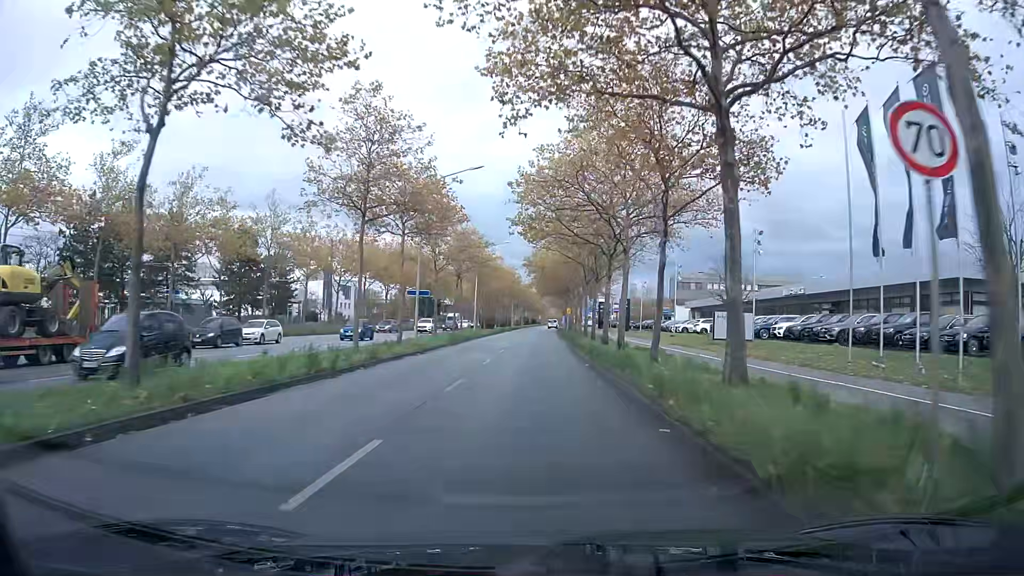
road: primary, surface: asphalt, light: Day
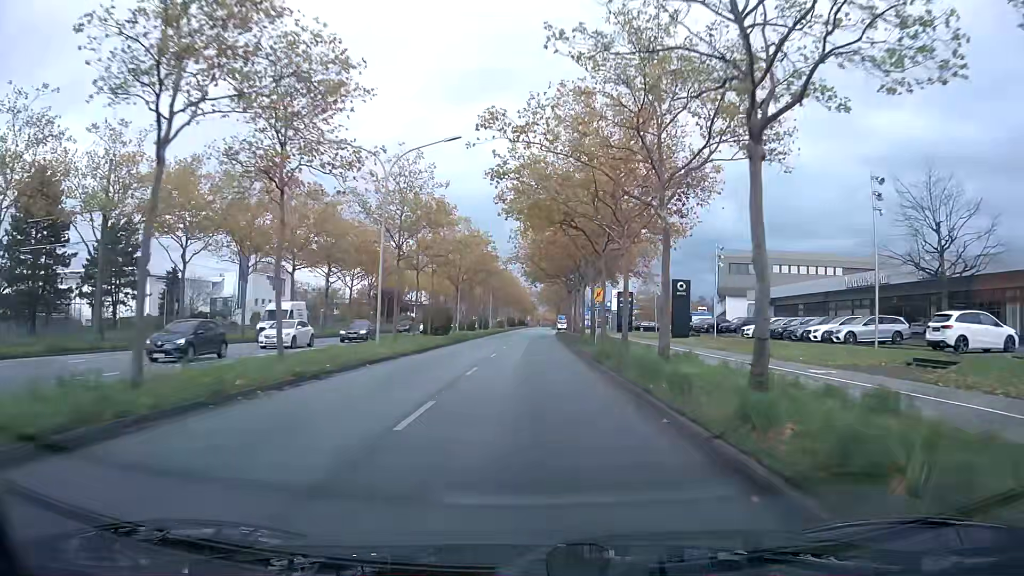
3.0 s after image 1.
(+0.6, +41.1) m; +1°
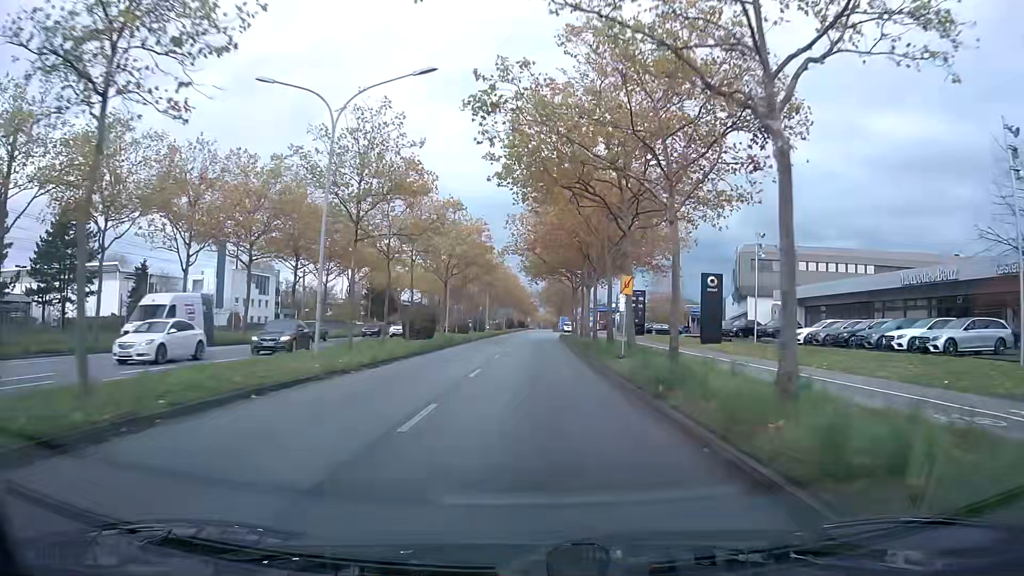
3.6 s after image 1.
(0.0, +8.9) m; 0°
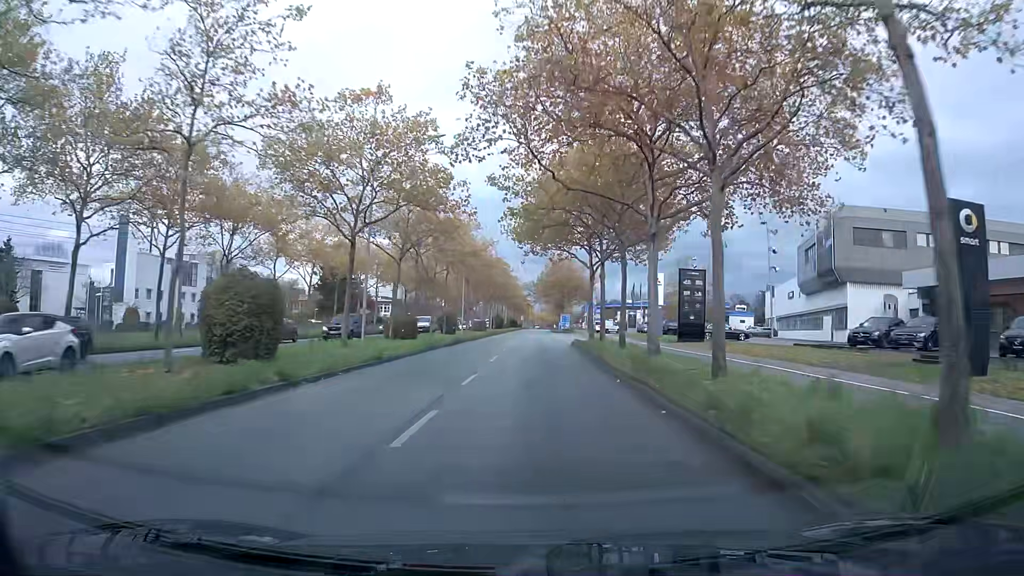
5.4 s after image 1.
(+0.1, +27.7) m; +1°
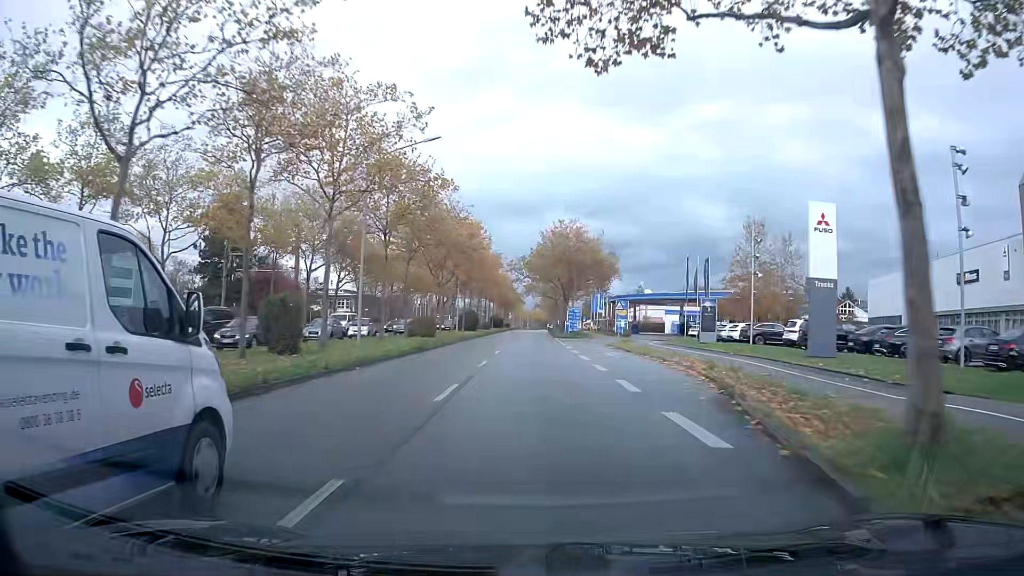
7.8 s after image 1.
(+0.2, +39.1) m; 0°
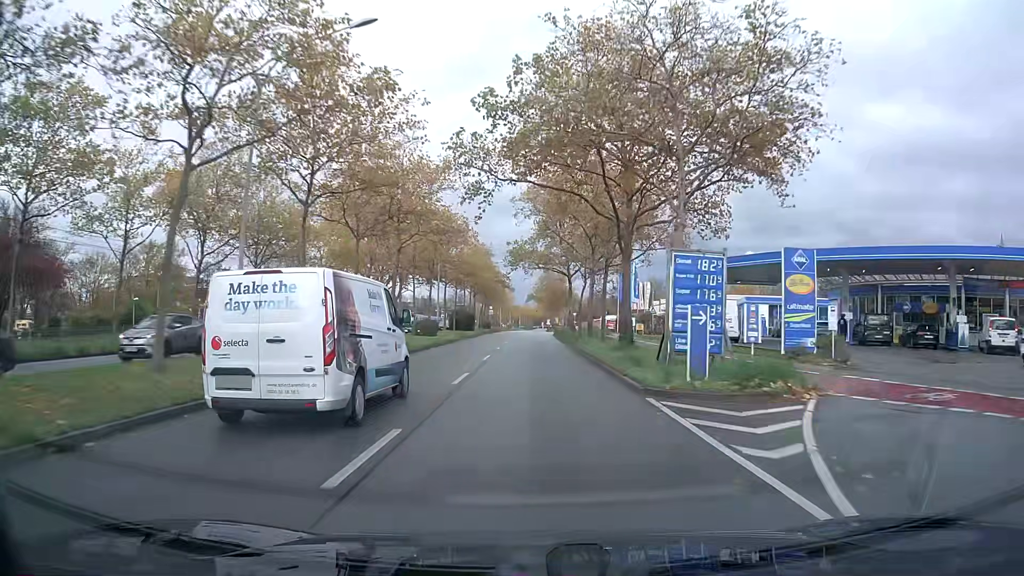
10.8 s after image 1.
(+0.3, +51.2) m; +1°
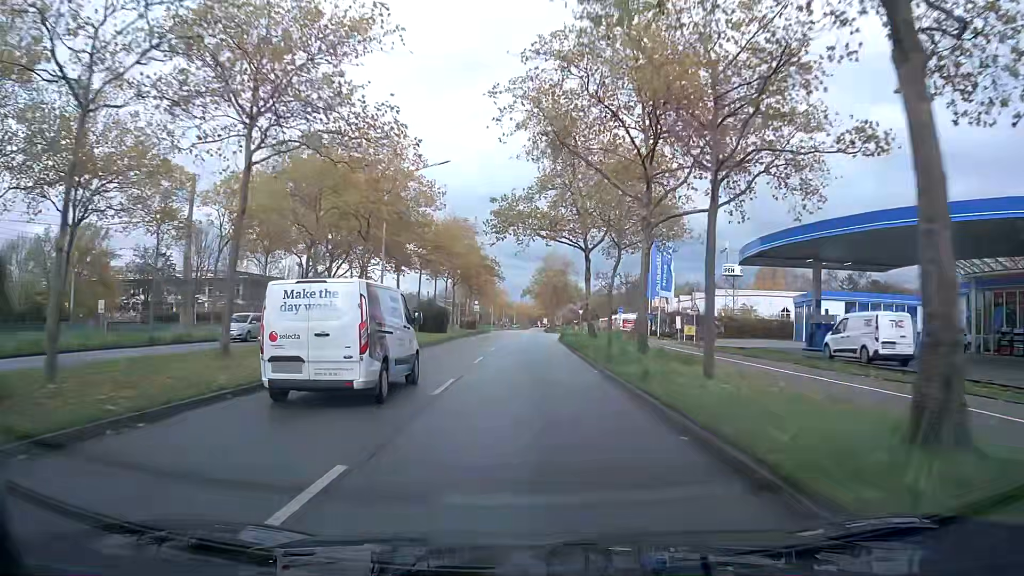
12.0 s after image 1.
(0.0, +20.2) m; 0°
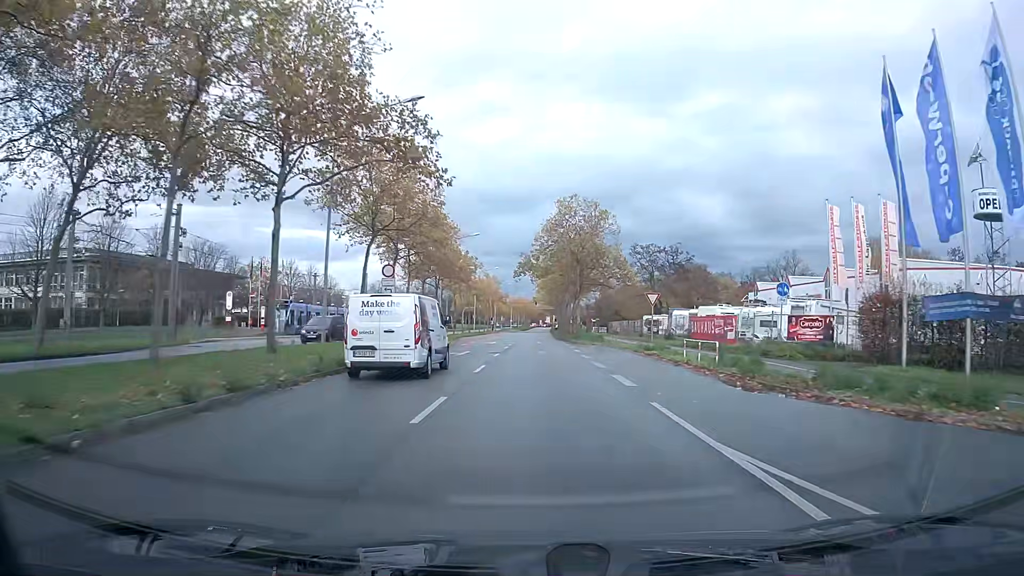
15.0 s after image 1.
(0.0, +48.5) m; 0°
(0, +10) (0, +20) (0, +30) (0, +40) (0, +50) (0, +60) (0, +70) (+1, +80) (+1, +90) (+1, +100) m
